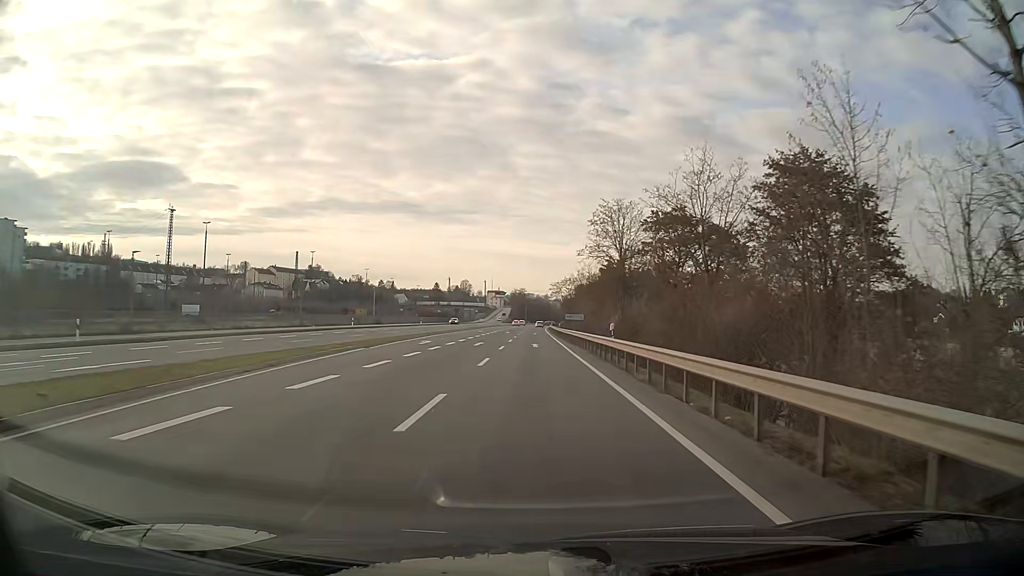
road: primary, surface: asphalt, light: Day
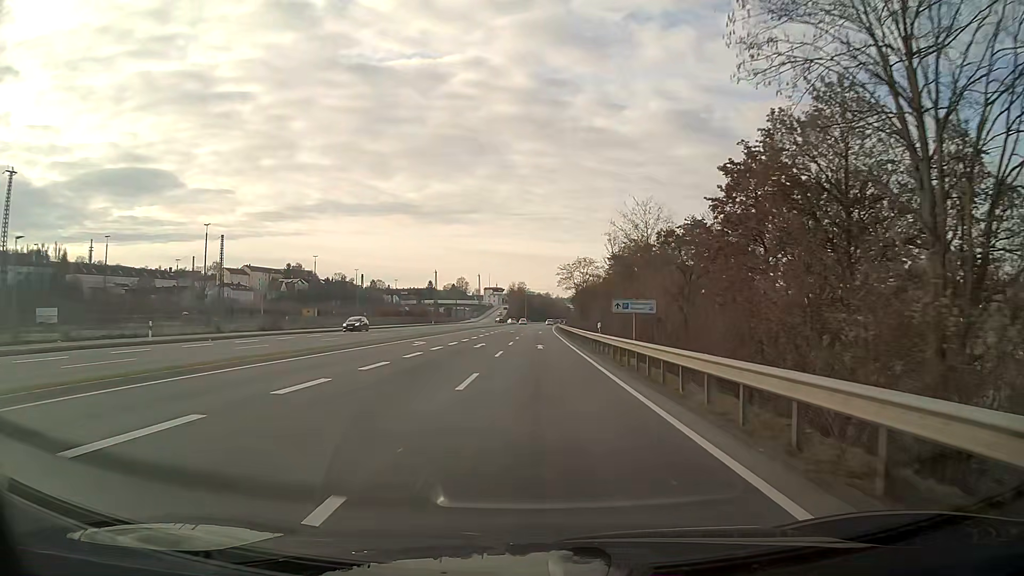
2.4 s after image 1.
(-0.1, +43.3) m; 0°
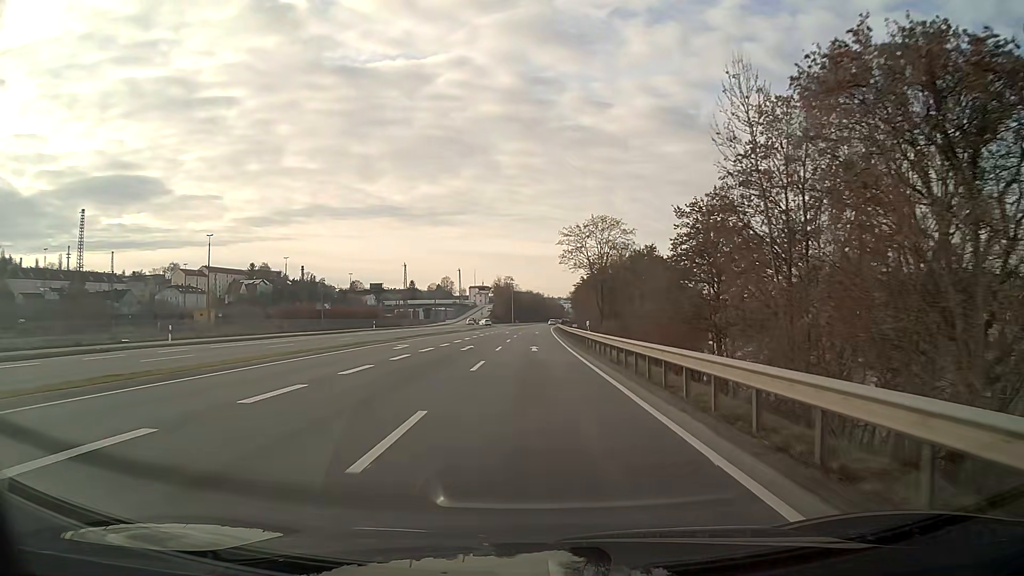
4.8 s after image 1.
(+0.4, +43.2) m; +1°
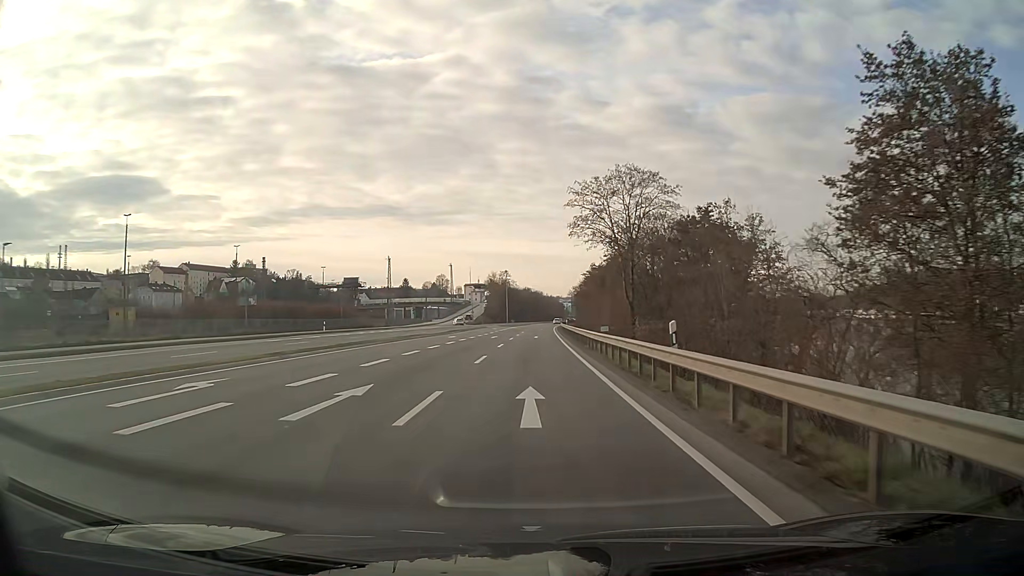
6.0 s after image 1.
(+0.1, +21.5) m; 0°
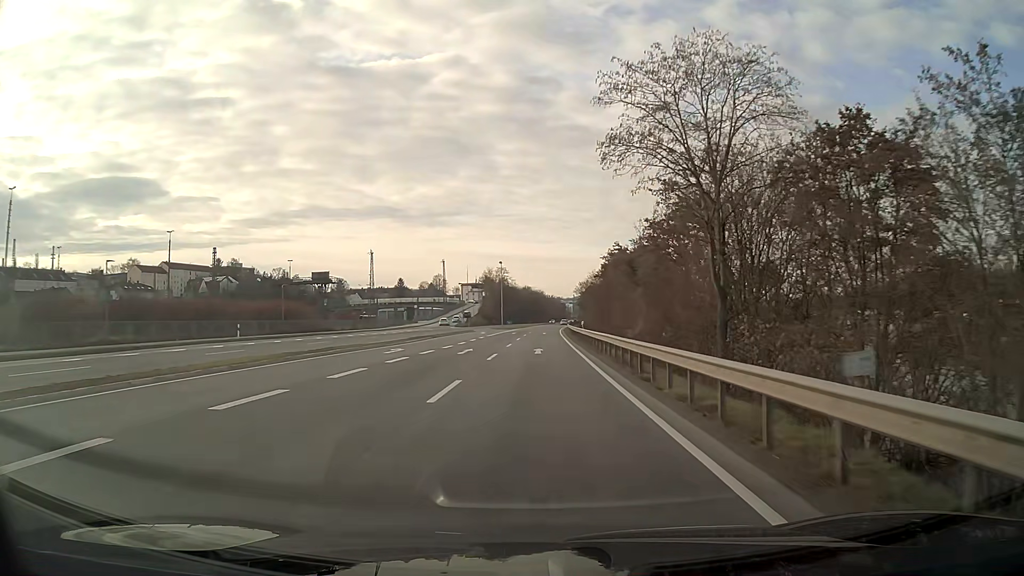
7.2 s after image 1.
(0.0, +21.5) m; 0°
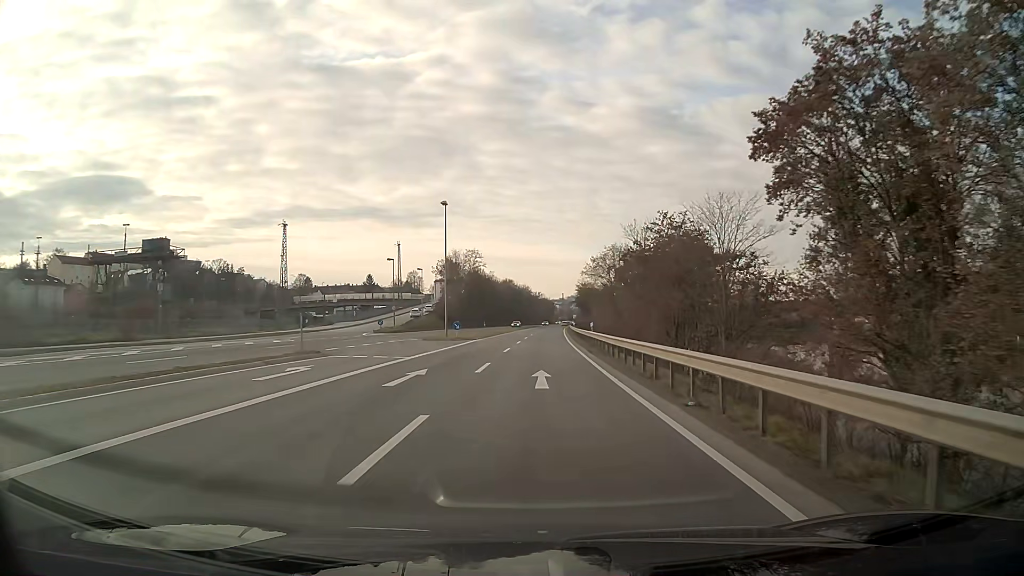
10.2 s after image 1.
(+0.6, +53.7) m; +1°
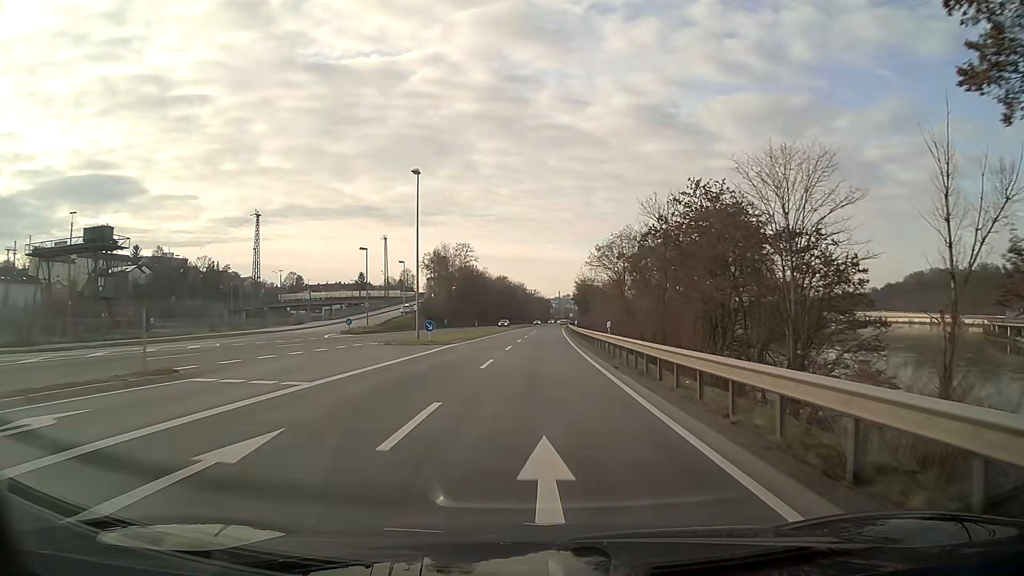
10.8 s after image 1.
(0.0, +10.7) m; 0°
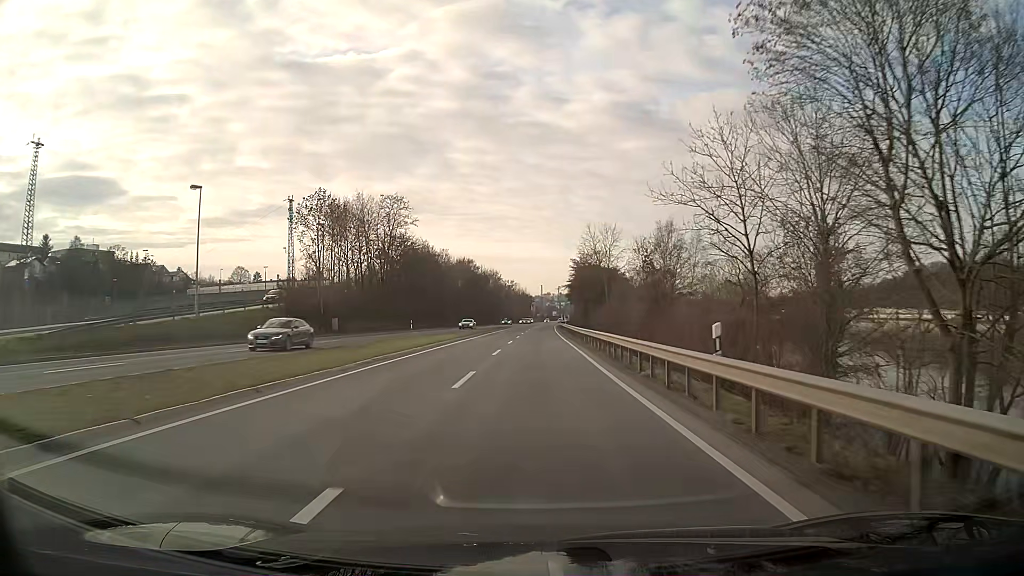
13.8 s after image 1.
(+0.7, +53.7) m; +2°
